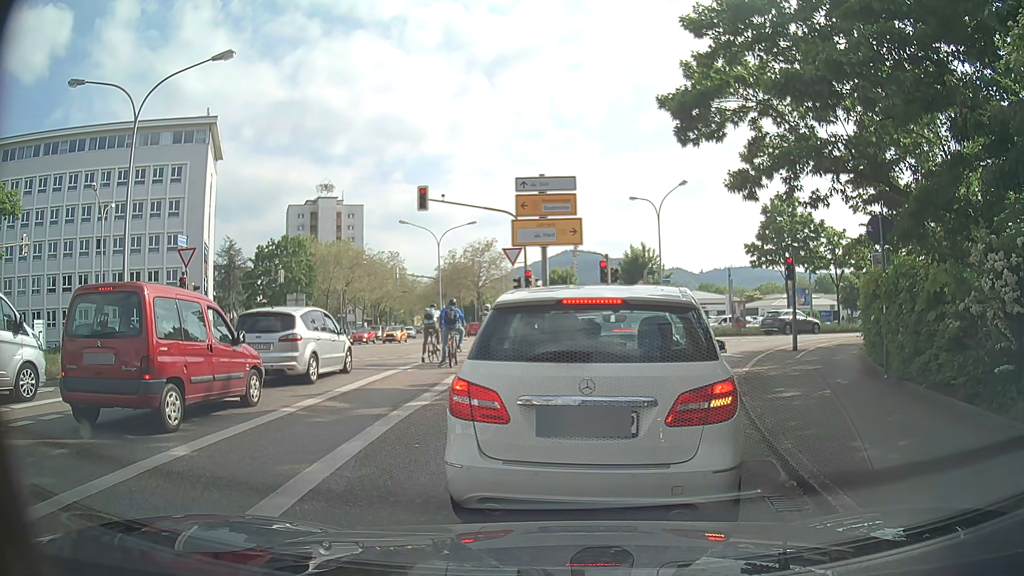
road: secondary_link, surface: asphalt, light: Day
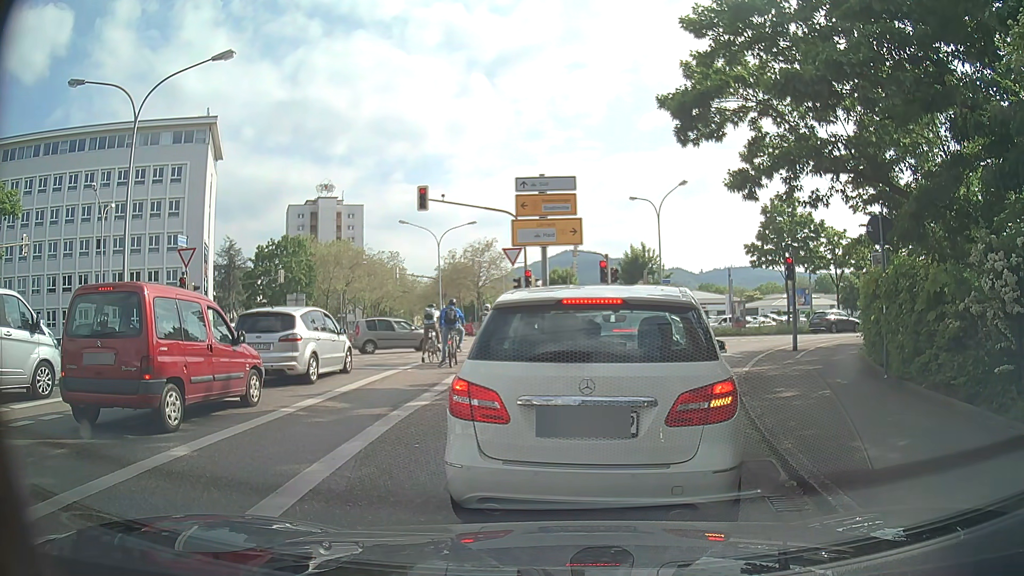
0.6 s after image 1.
(0.0, 0.0) m; 0°
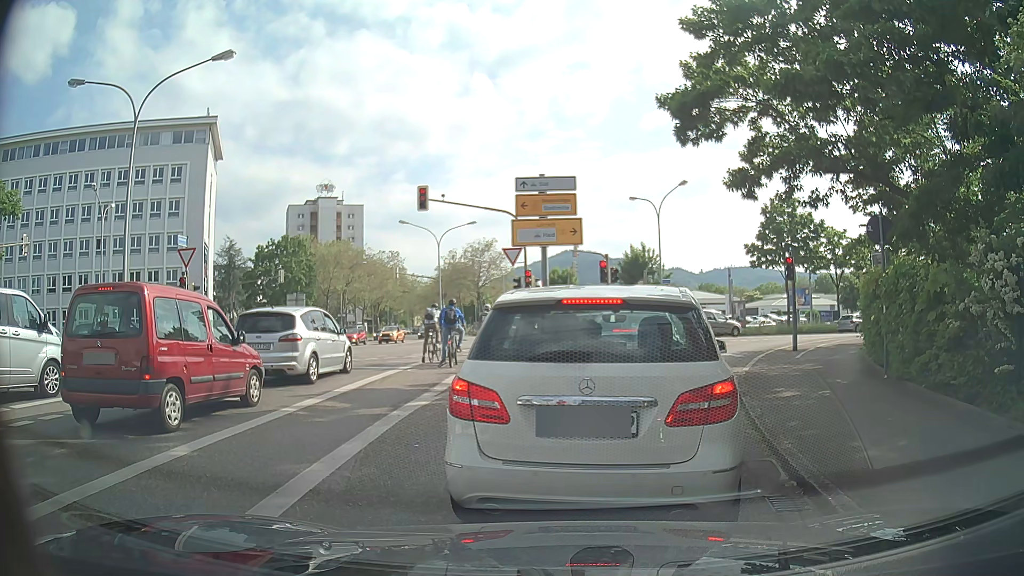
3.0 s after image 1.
(0.0, 0.0) m; 0°
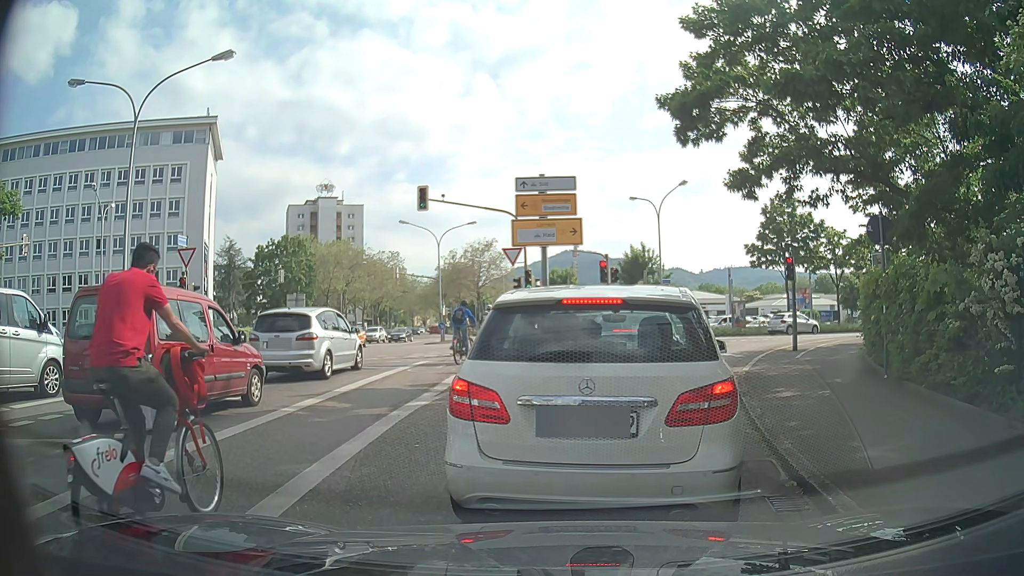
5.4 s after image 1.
(0.0, 0.0) m; 0°
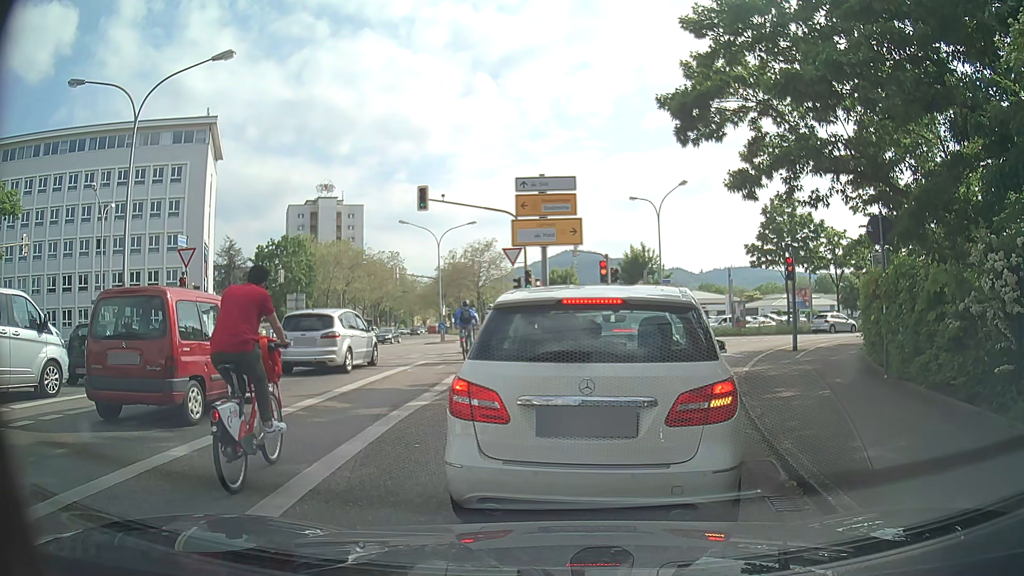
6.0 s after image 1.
(0.0, 0.0) m; 0°
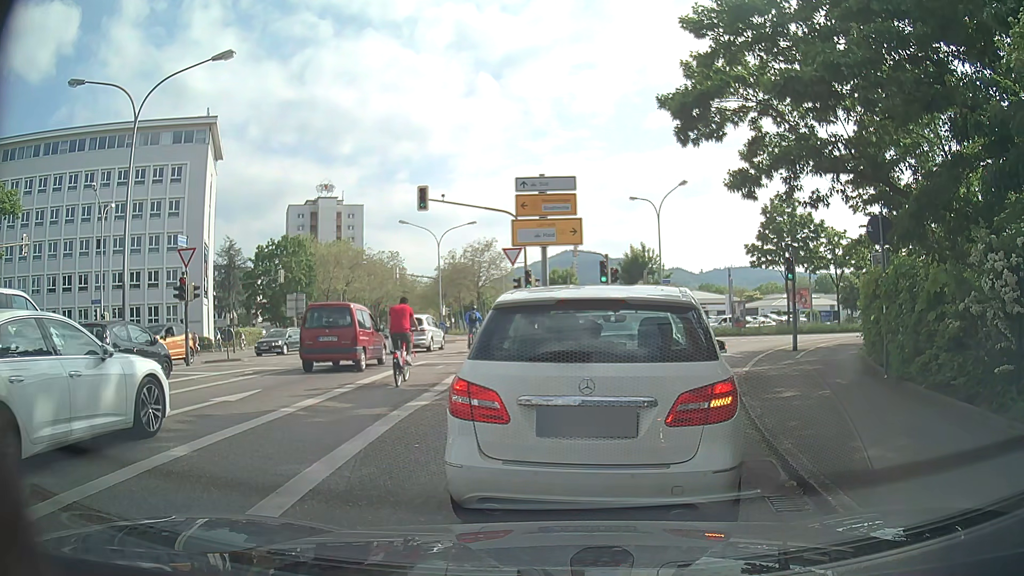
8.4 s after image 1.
(0.0, 0.0) m; 0°
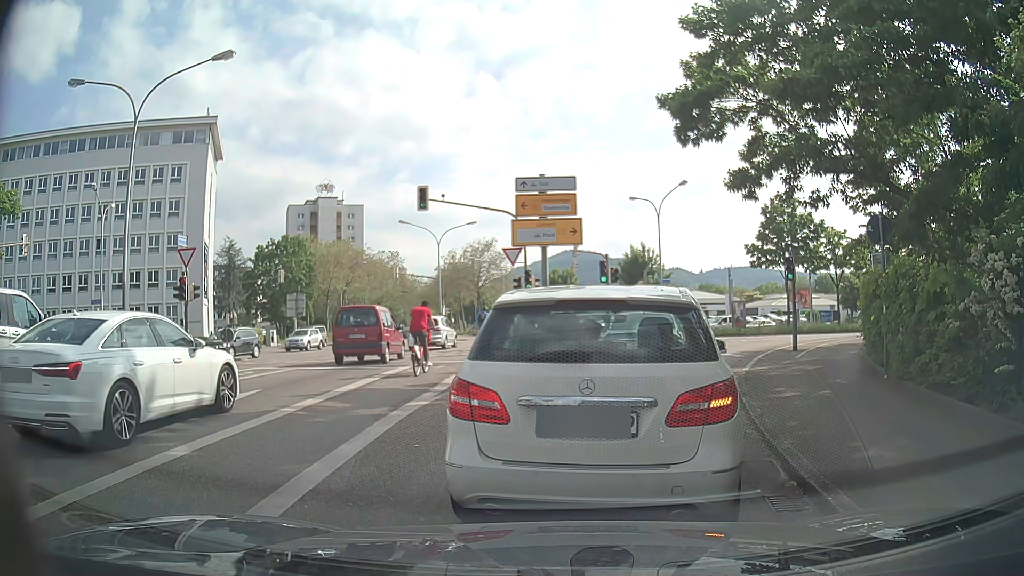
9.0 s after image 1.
(0.0, 0.0) m; 0°
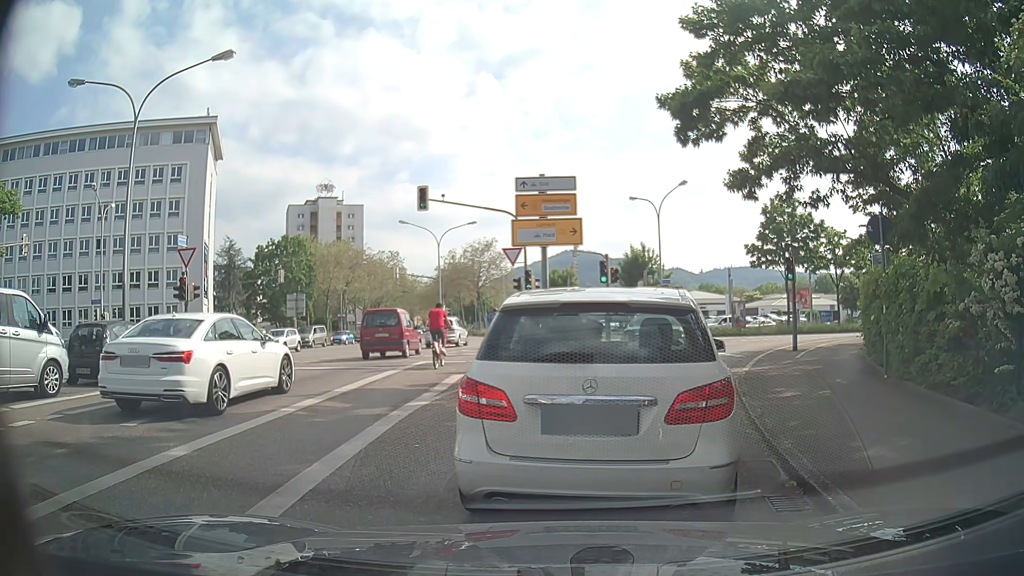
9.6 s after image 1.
(0.0, 0.0) m; 0°
